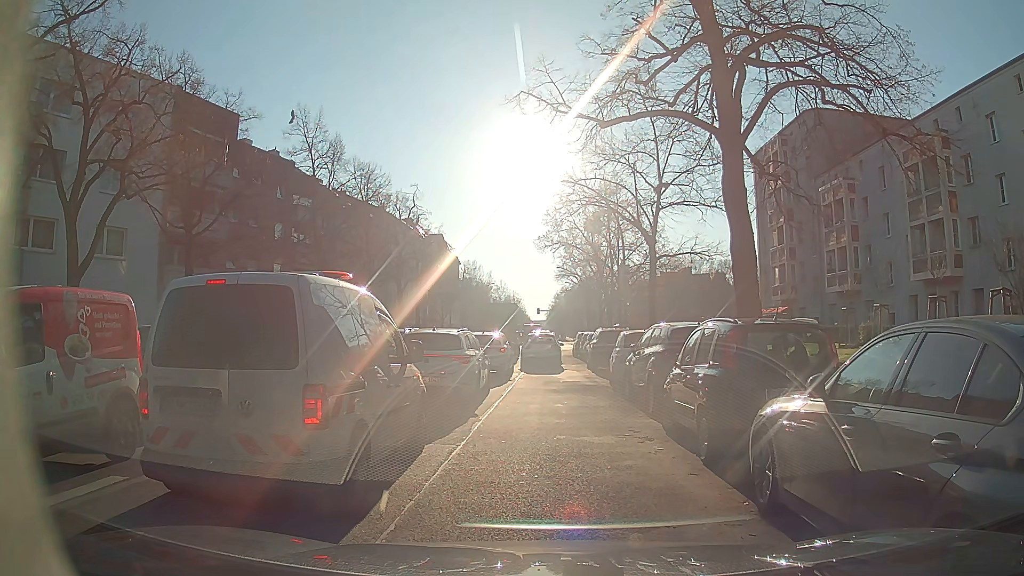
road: secondary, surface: asphalt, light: Day
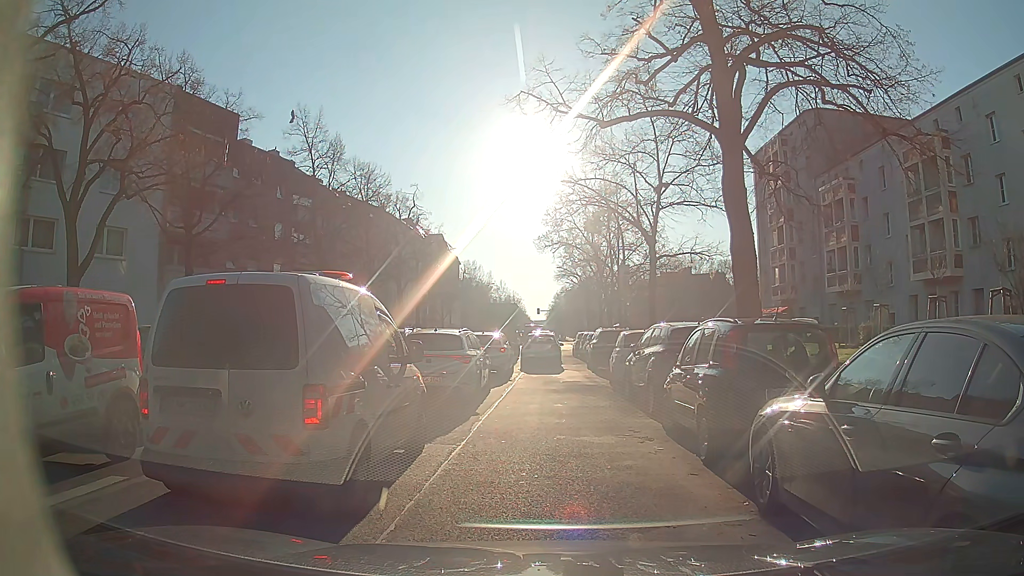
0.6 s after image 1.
(0.0, 0.0) m; 0°
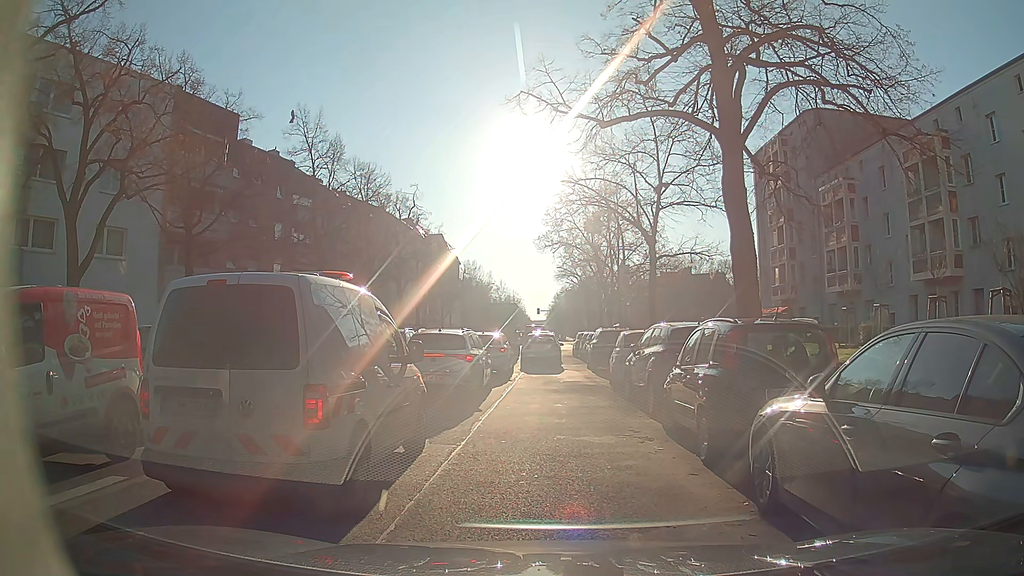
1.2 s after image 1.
(0.0, 0.0) m; 0°
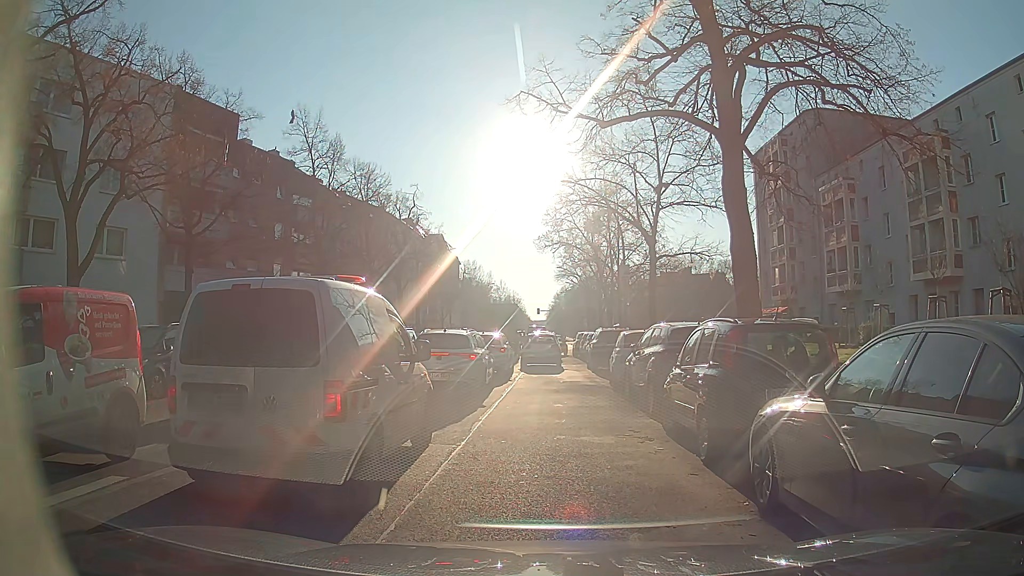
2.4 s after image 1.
(0.0, 0.0) m; 0°
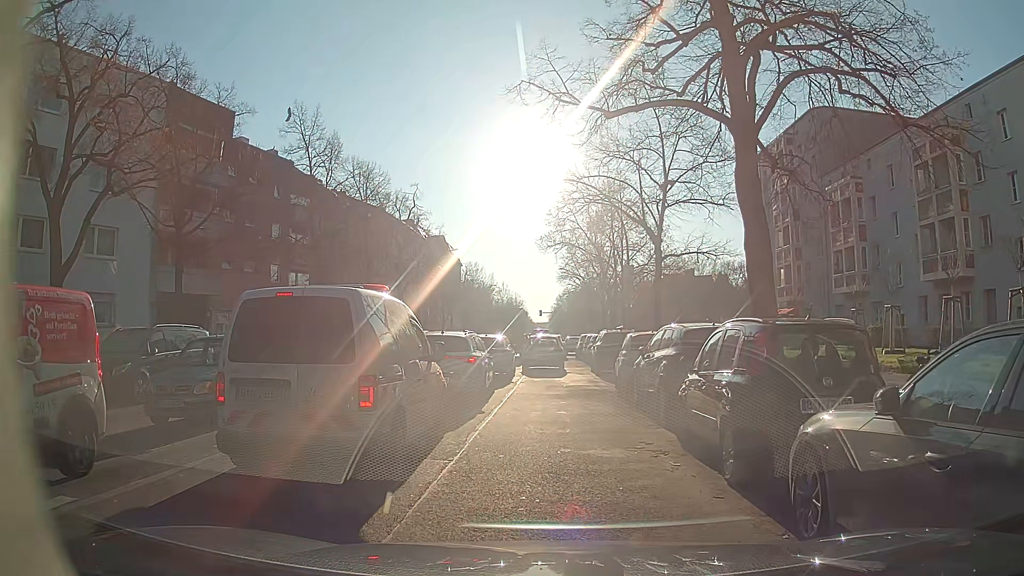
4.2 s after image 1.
(0.0, +1.0) m; 0°
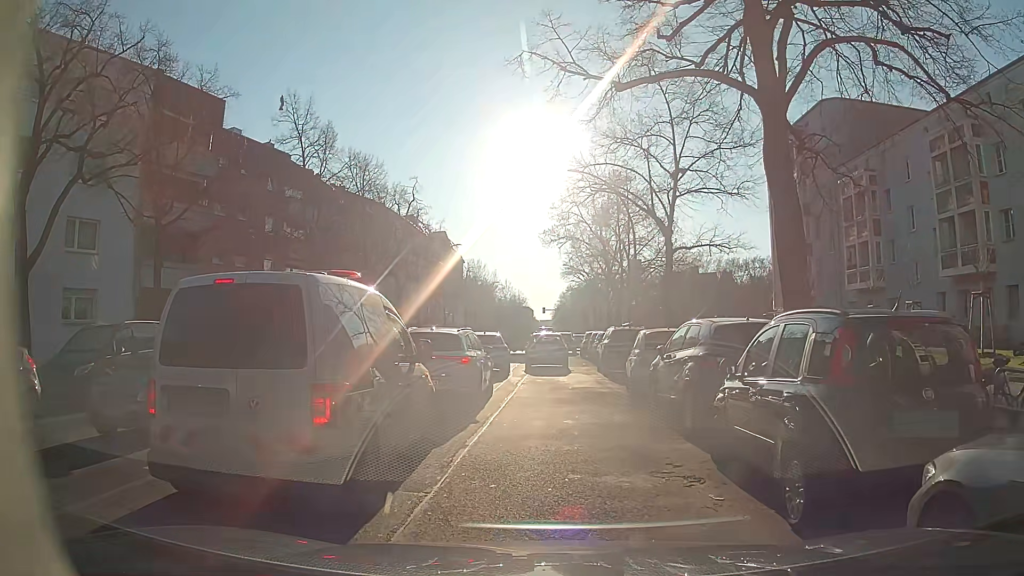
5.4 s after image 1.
(0.0, +1.7) m; -2°
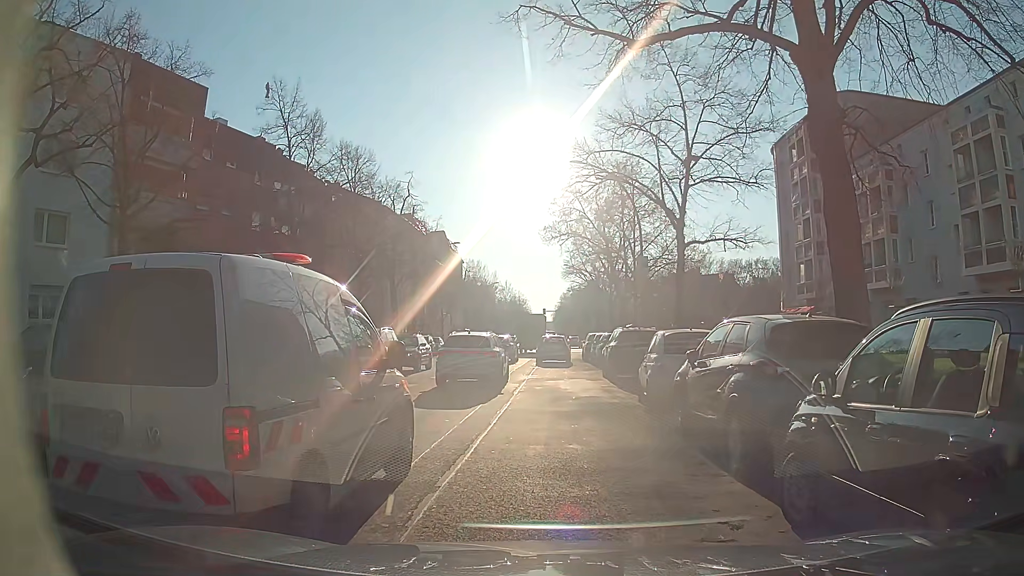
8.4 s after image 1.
(0.0, +2.2) m; 0°
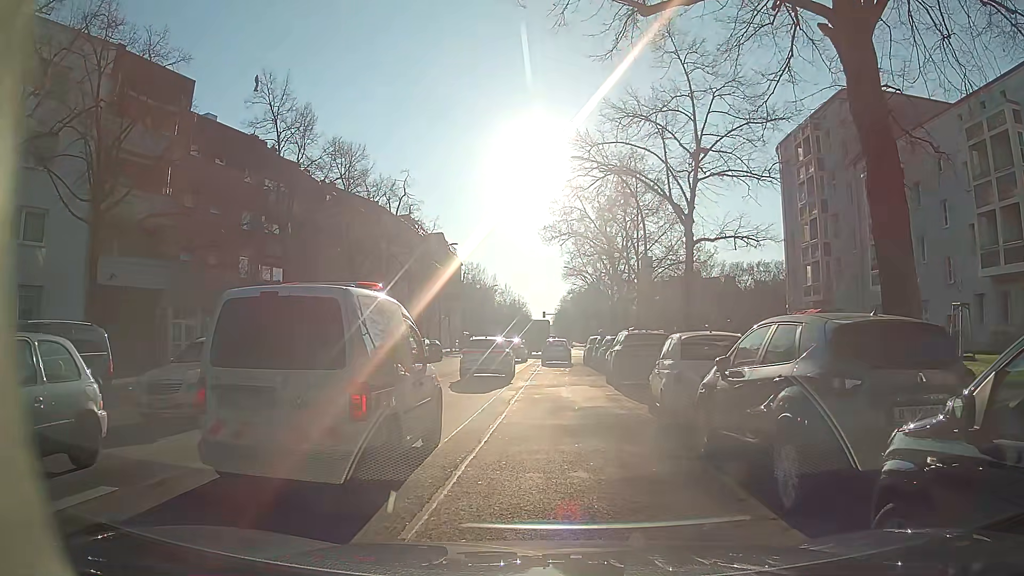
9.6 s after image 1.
(0.0, +1.7) m; 0°
